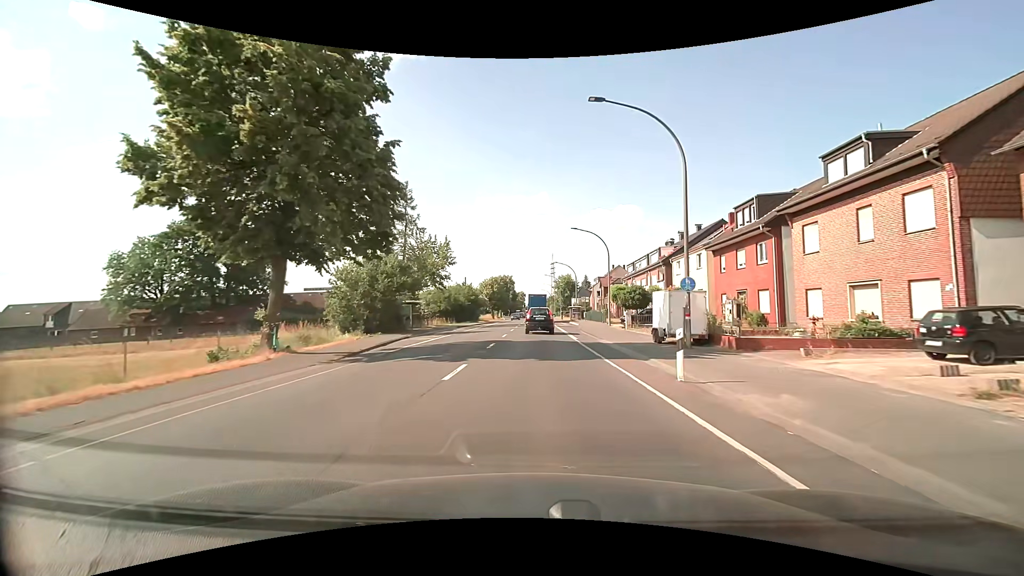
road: primary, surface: asphalt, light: Day
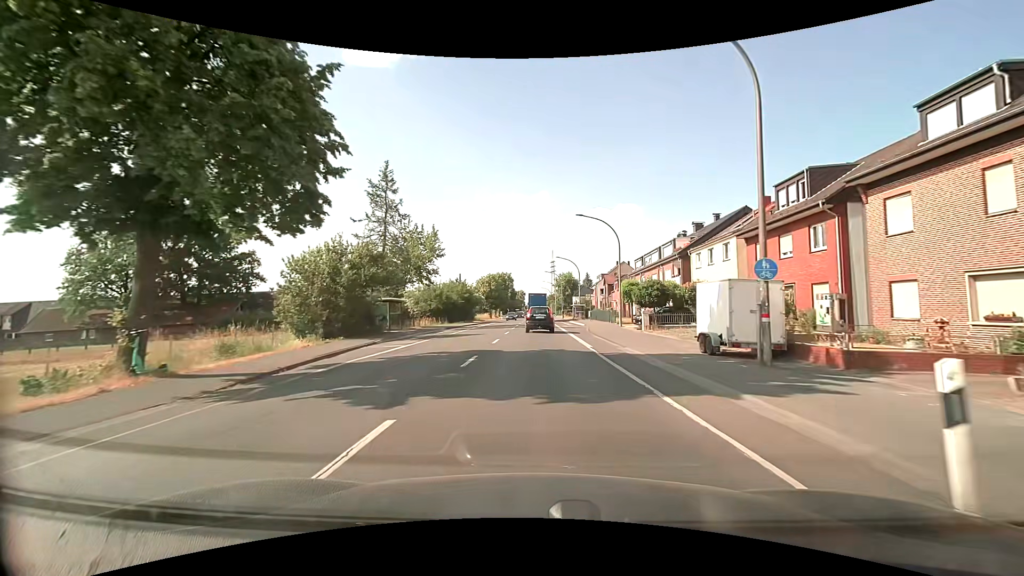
(0.0, +6.6) m; 0°
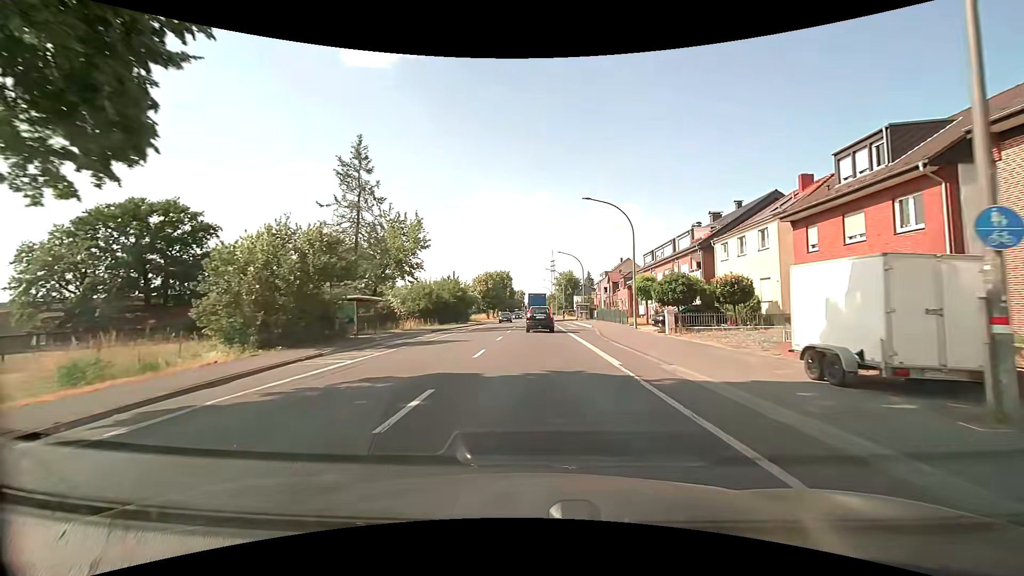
(0.0, +6.6) m; 0°
(0, +10) (0, +20) (0, +30) (0, +40) (0, +50) (0, +60) (0, +70) (0, +80) (0, +90) (0, +100) m
